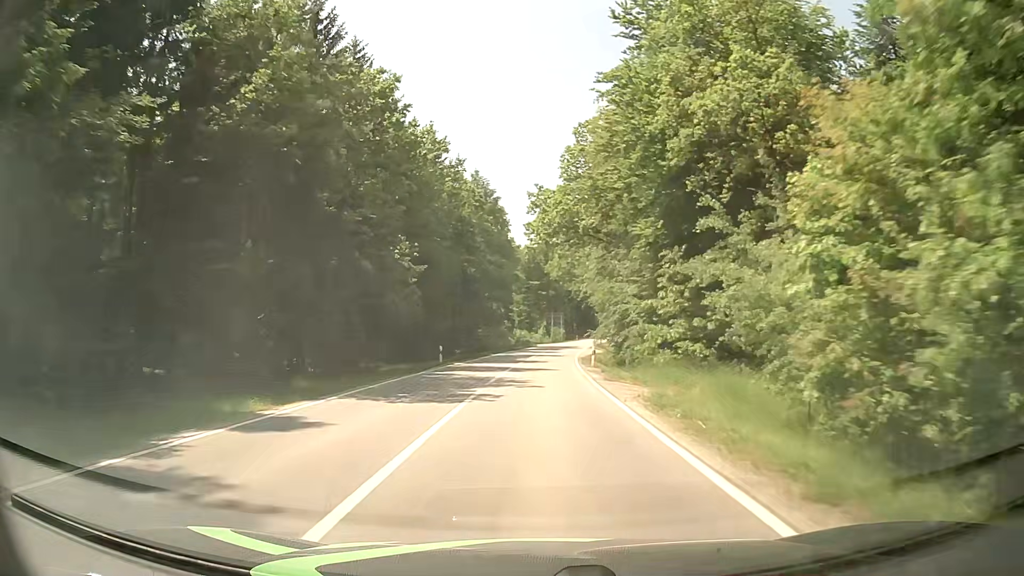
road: tertiary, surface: asphalt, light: Day
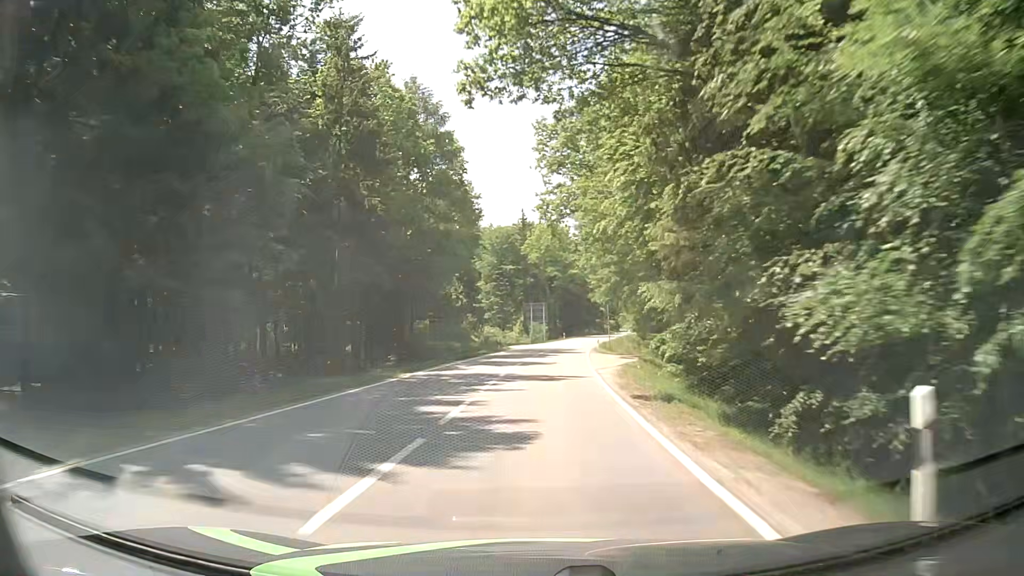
(+0.5, +31.3) m; +2°
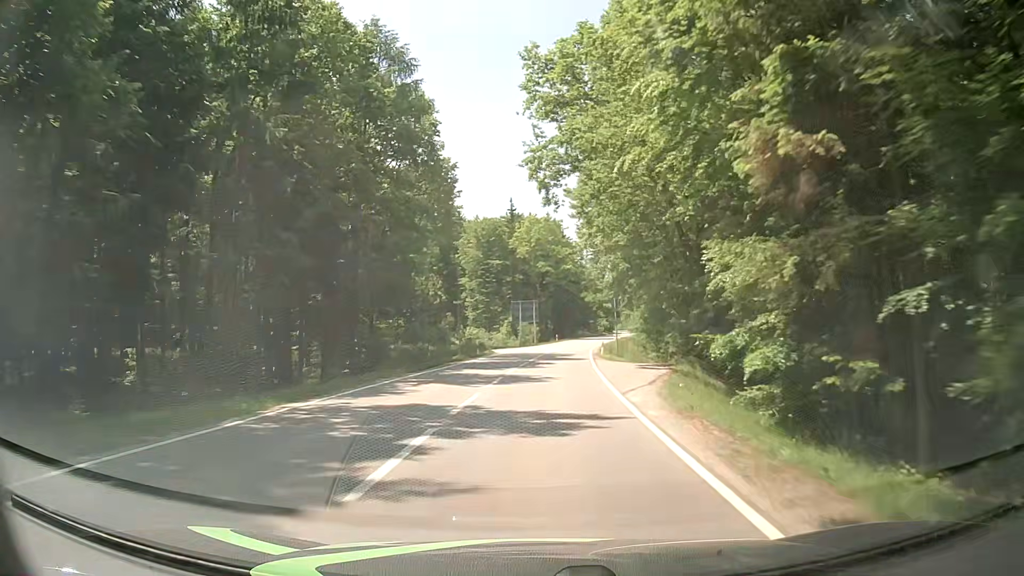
(+0.1, +11.0) m; 0°
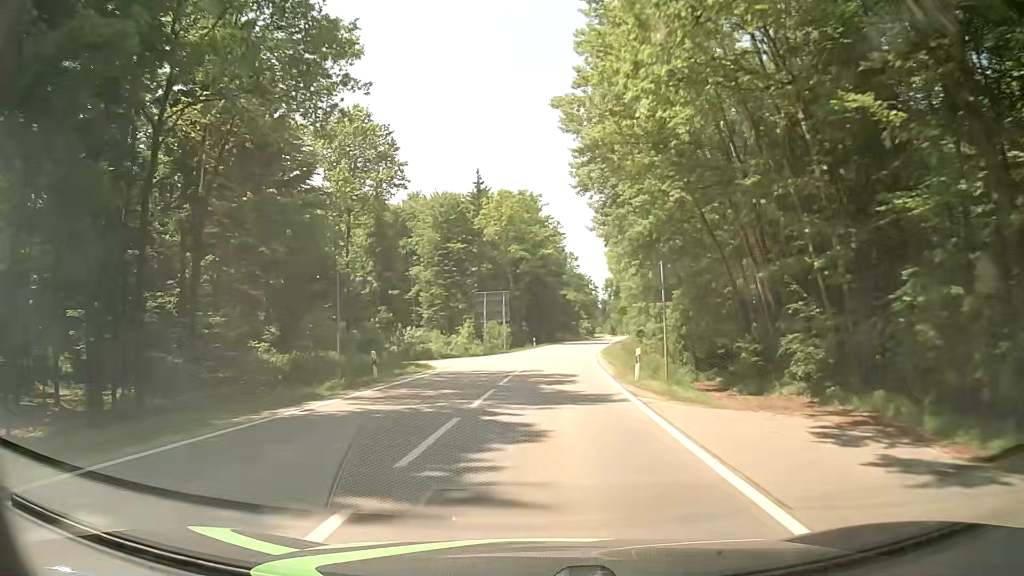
(+0.8, +22.7) m; +3°
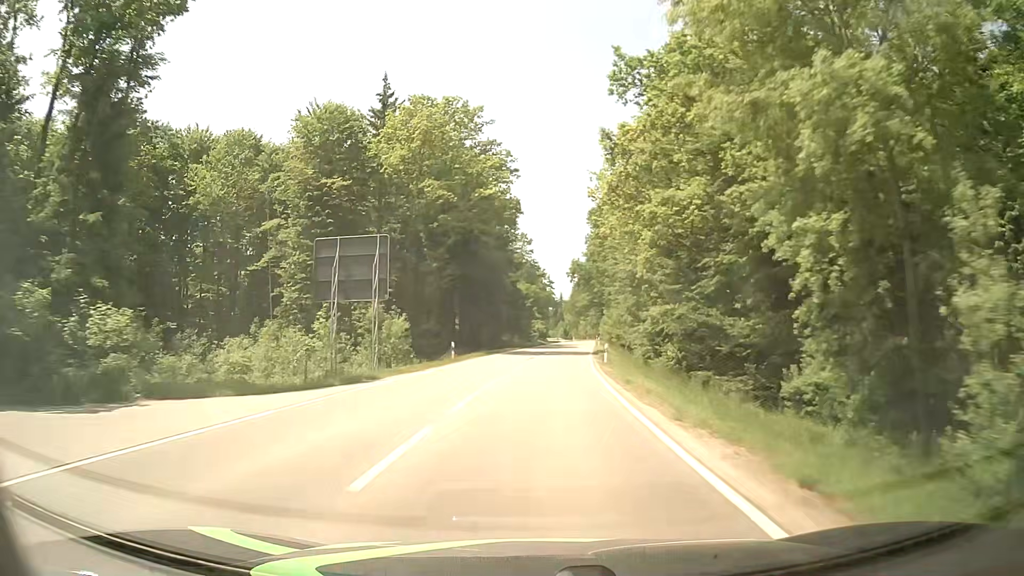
(+1.3, +35.0) m; +4°
(0, +10) (+1, +20) (+1, +30) (+2, +40) (+3, +50) (+4, +60) (+5, +70) (+6, +80) (+7, +90) (+8, +100) m
